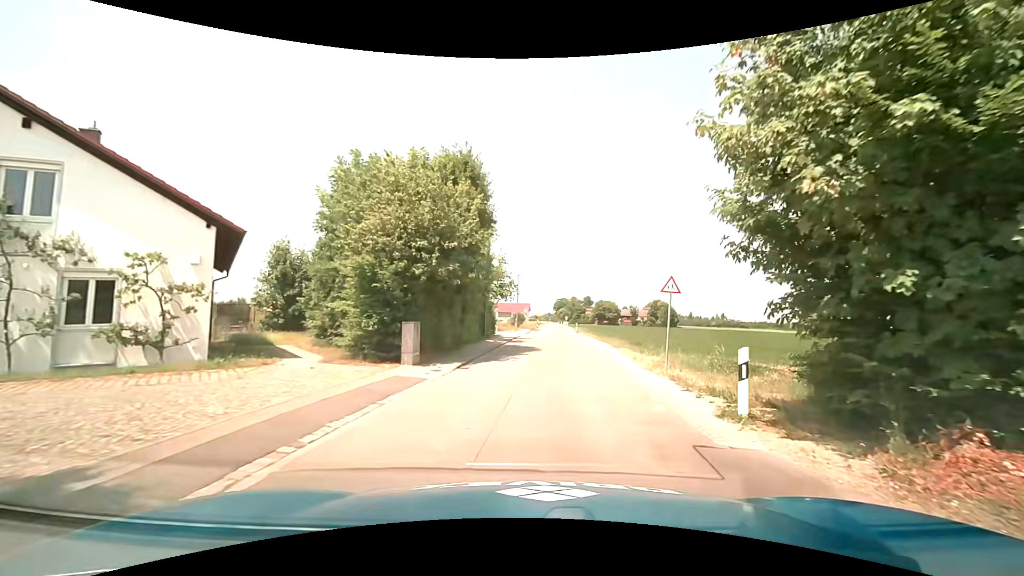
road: residential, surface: asphalt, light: Day
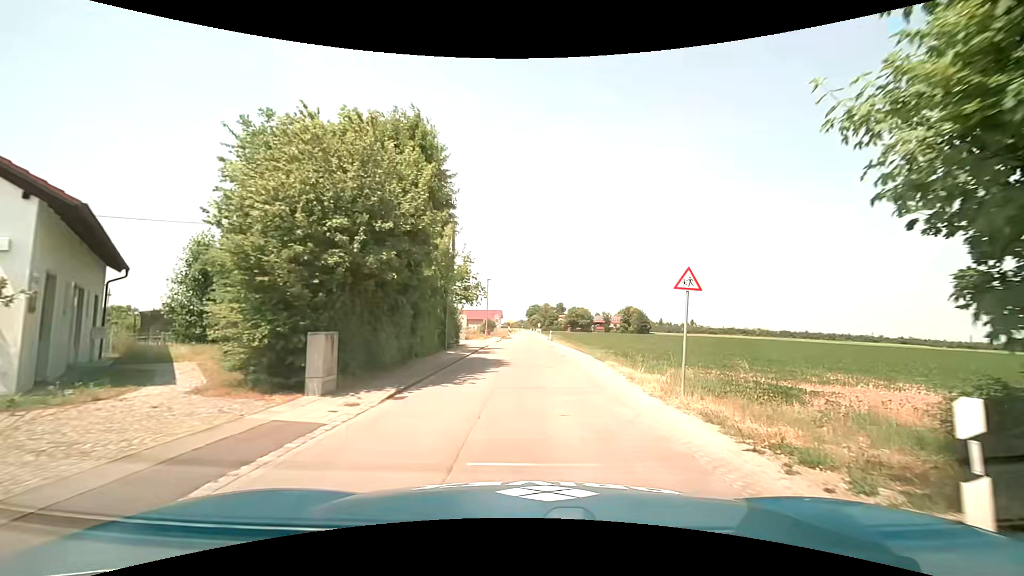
(+0.1, +4.2) m; +3°
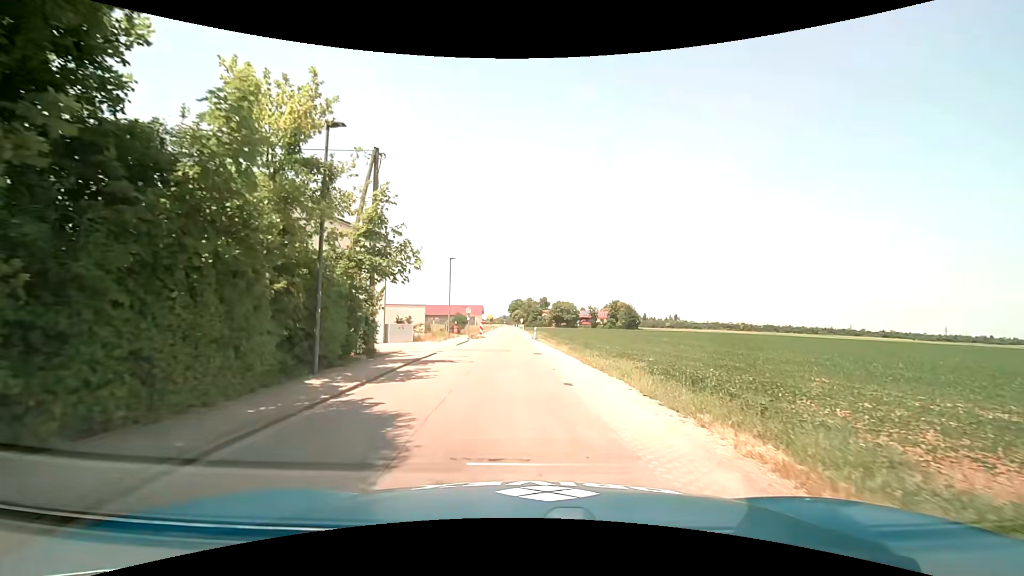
(+0.4, +13.5) m; +3°
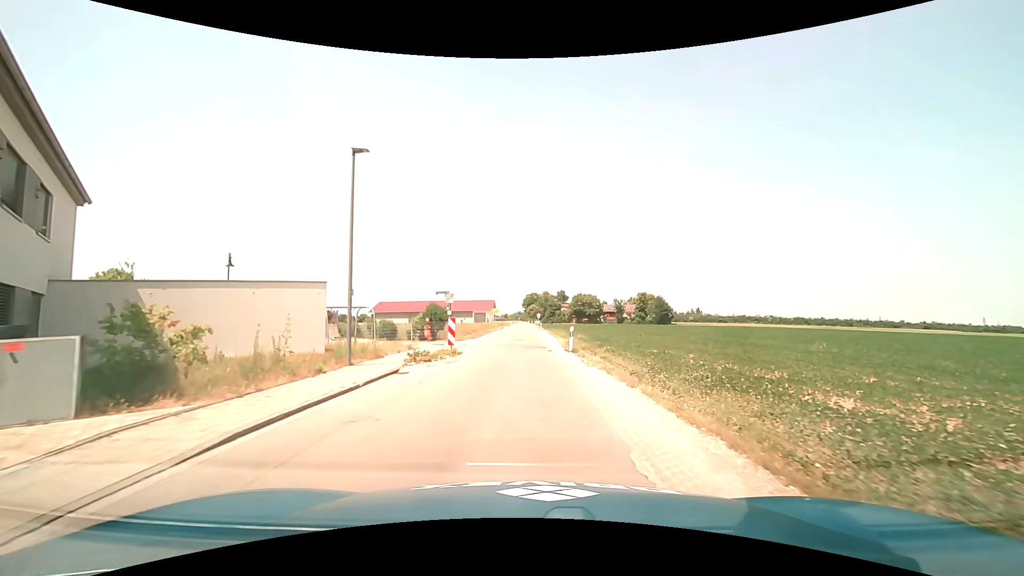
(-0.9, +24.3) m; -1°
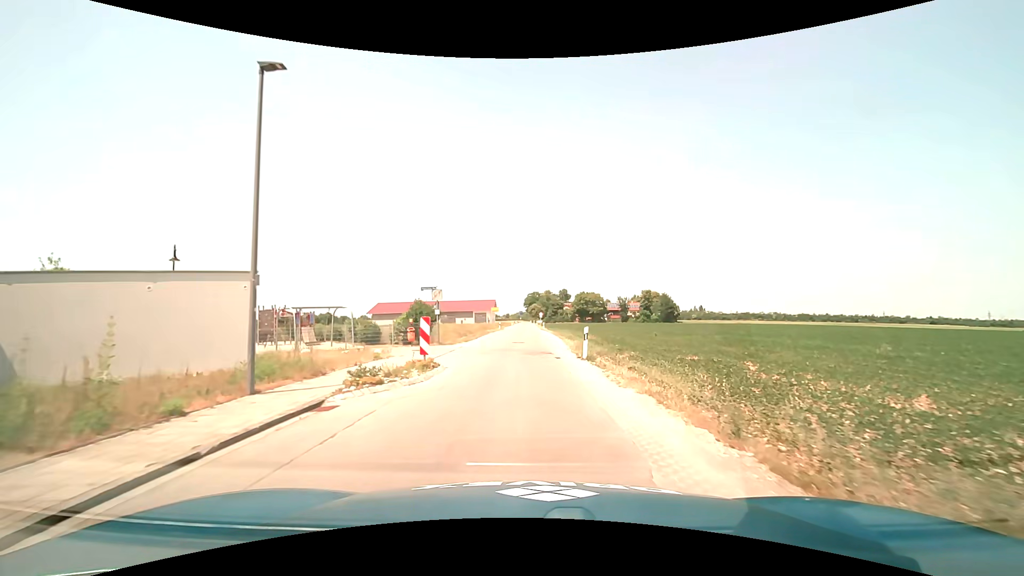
(-0.1, +5.0) m; -1°
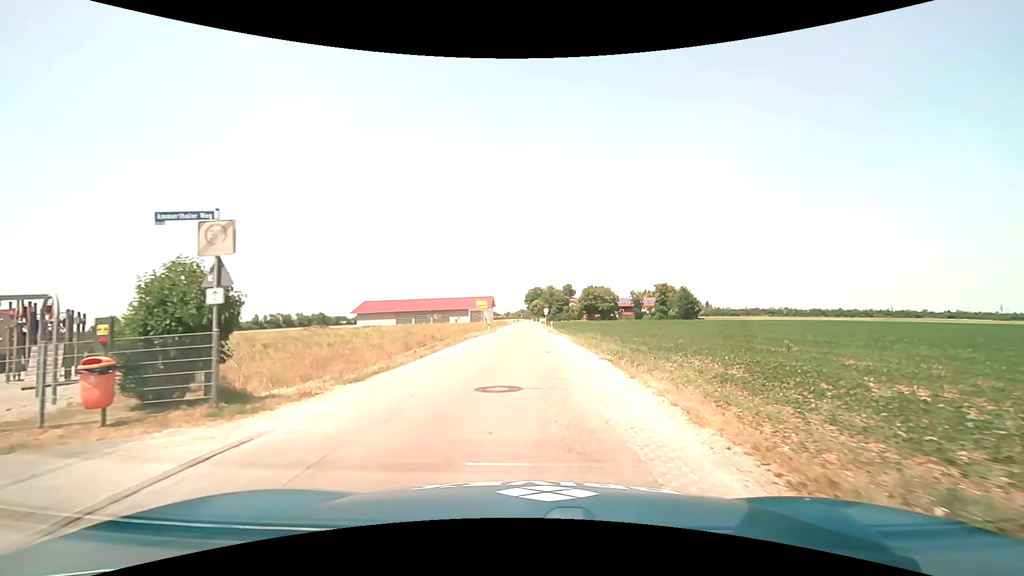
(0.0, +20.4) m; +1°
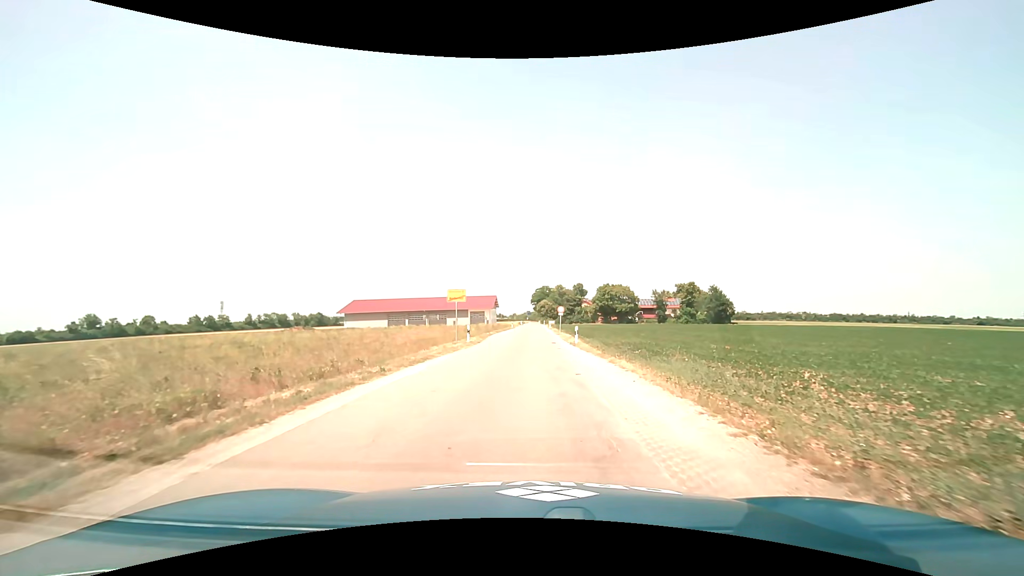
(-0.4, +19.9) m; -2°
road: unclassified
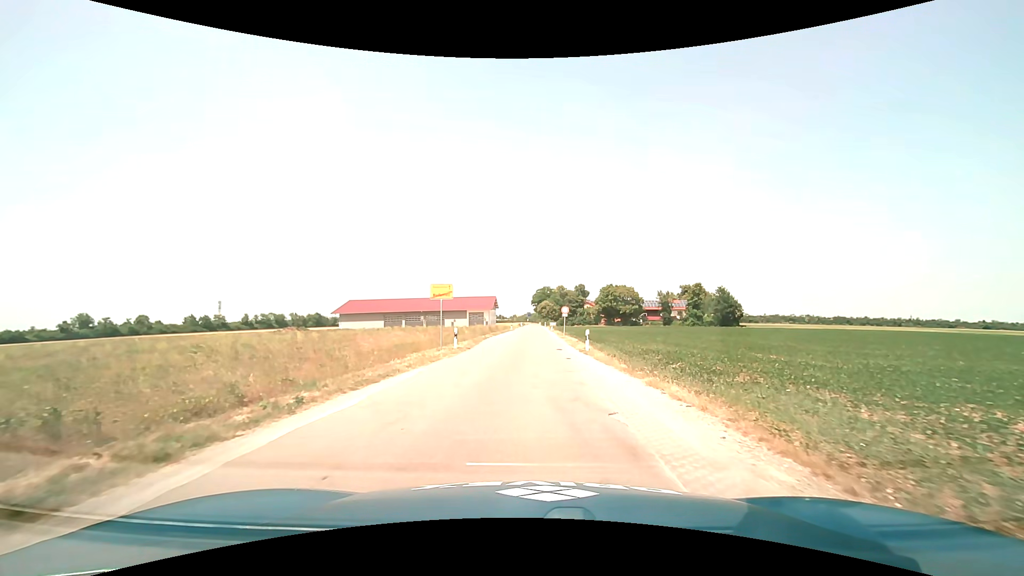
(0.0, +4.9) m; 0°
(0, +10) (0, +20) (0, +30) (0, +40) (+1, +50) (+1, +60) (+1, +70) (+1, +80) (+1, +90) (+2, +100) m
